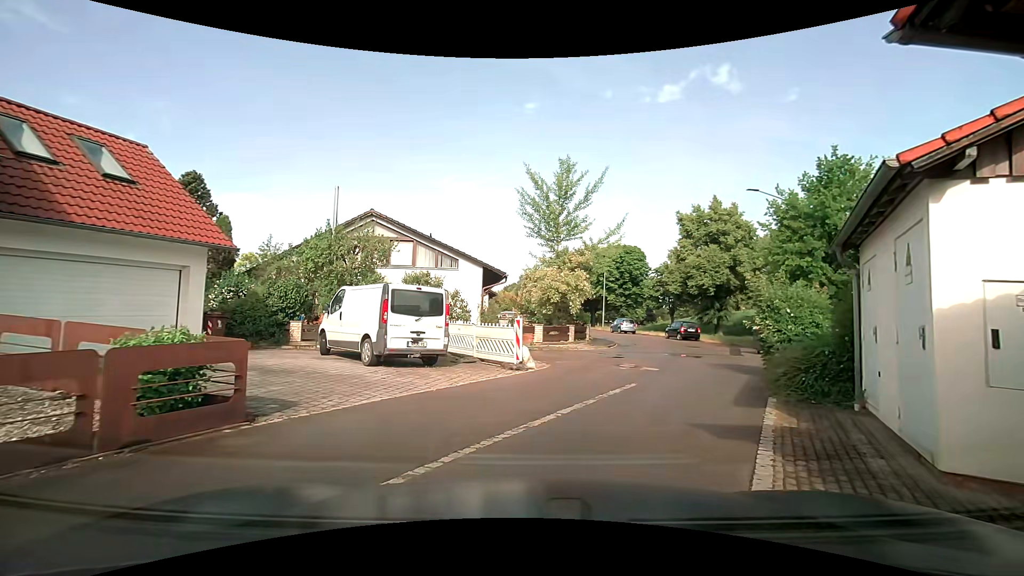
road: residential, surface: asphalt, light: Day
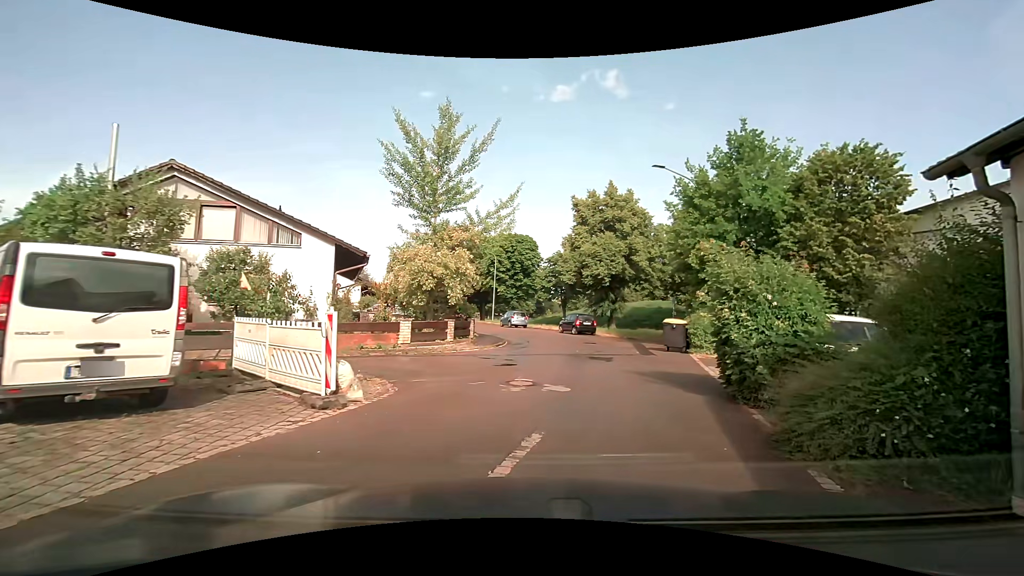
(+0.3, +5.5) m; +11°
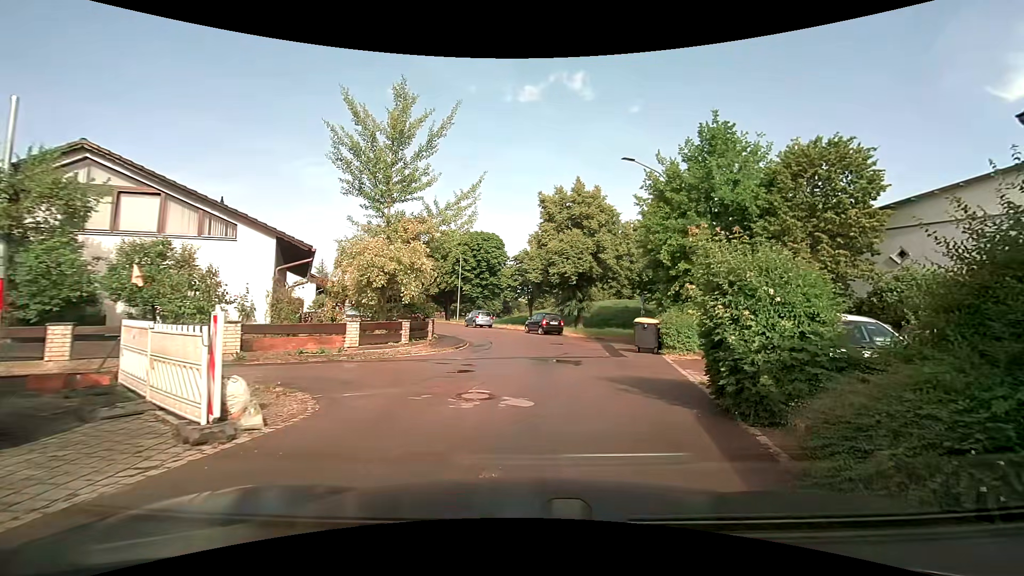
(0.0, +1.6) m; +2°
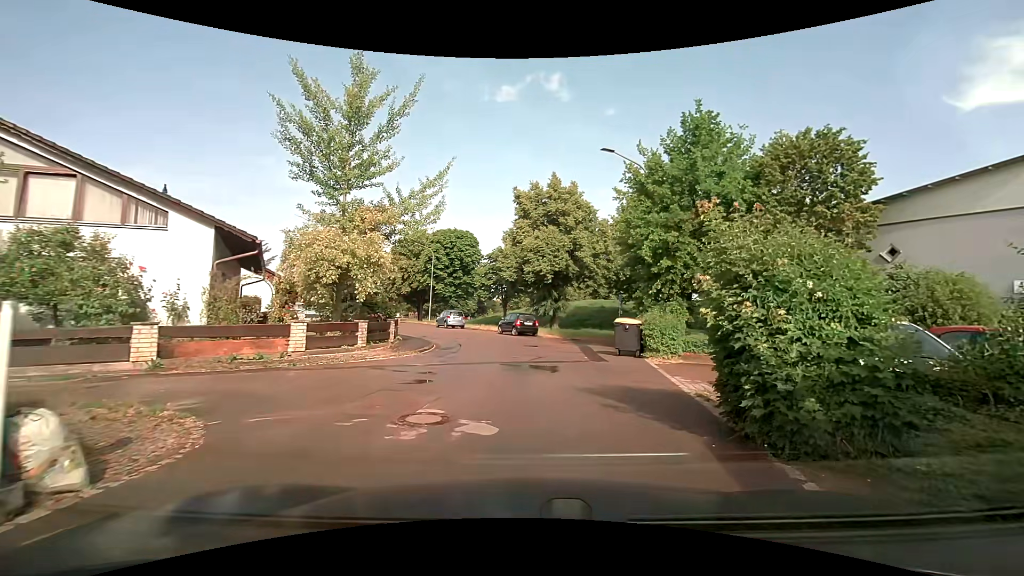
(+0.1, +1.7) m; +4°
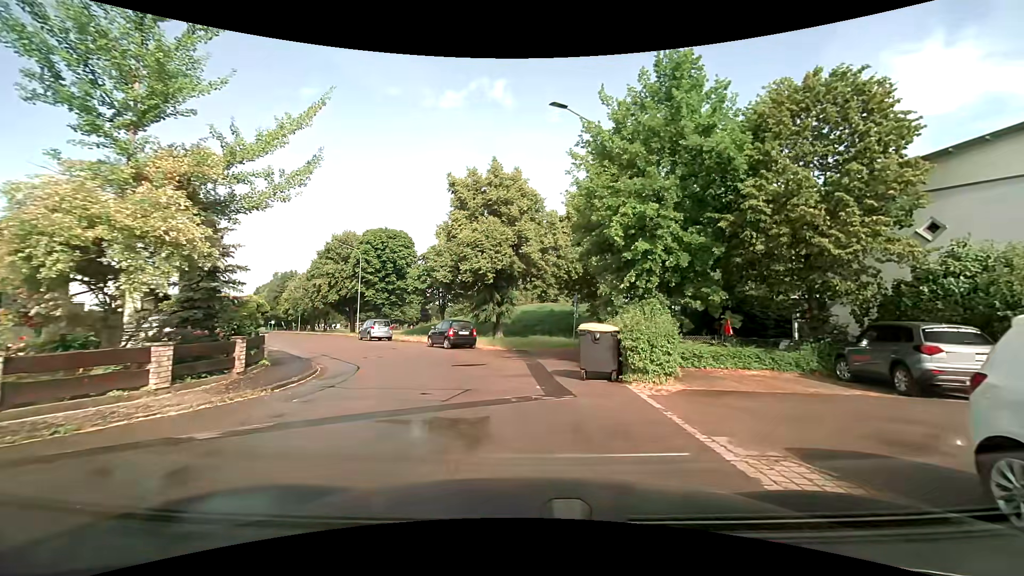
(+0.5, +6.2) m; +8°
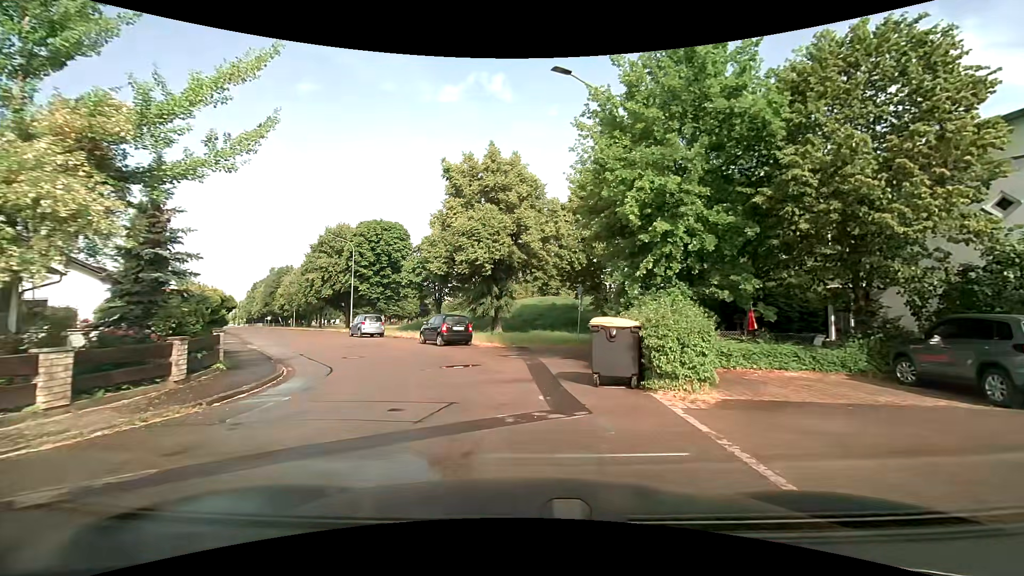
(0.0, +2.2) m; -1°
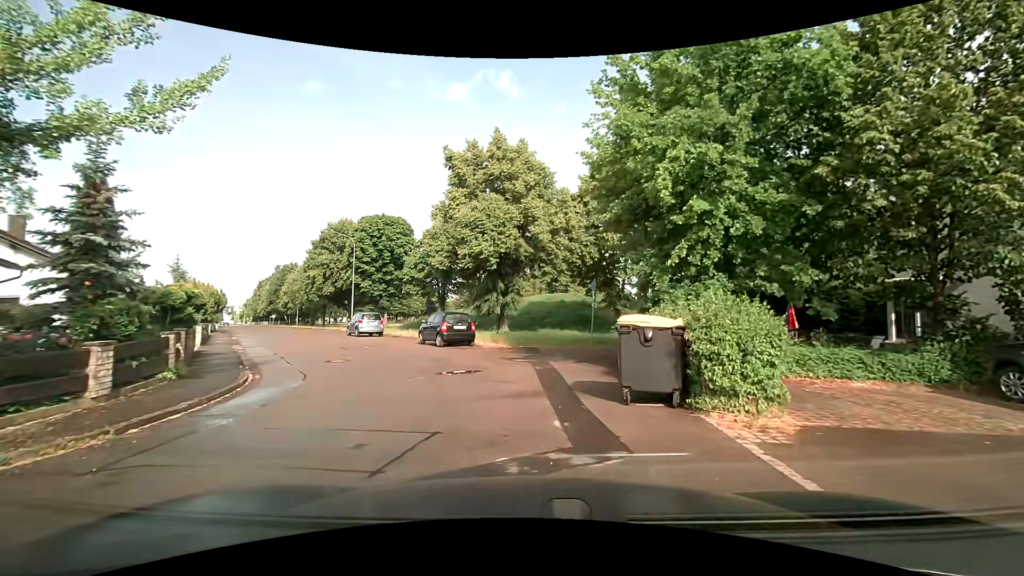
(0.0, +2.1) m; -1°
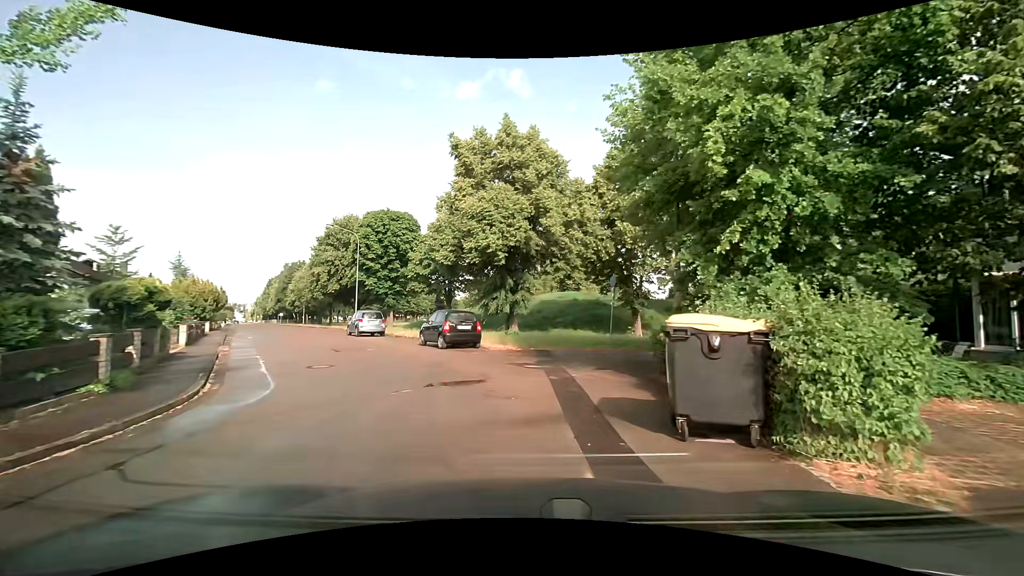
(0.0, +2.1) m; -1°
(-1, +10) (-5, +19) (-10, +28) (-15, +36) (-20, +45) (-24, +54) (-29, +63) (-34, +71) (-39, +80) (-44, +89) m
